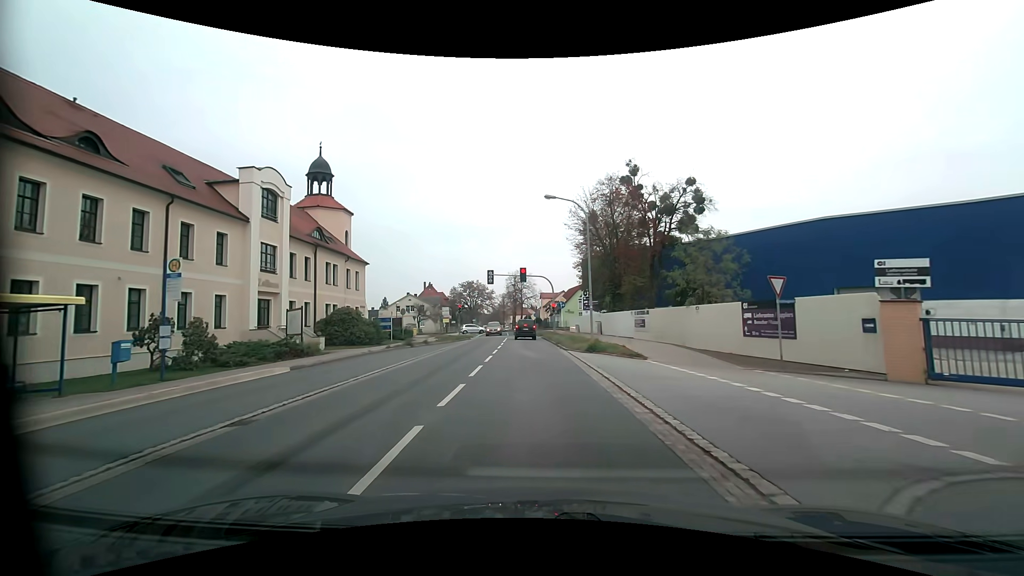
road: primary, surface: asphalt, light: Day
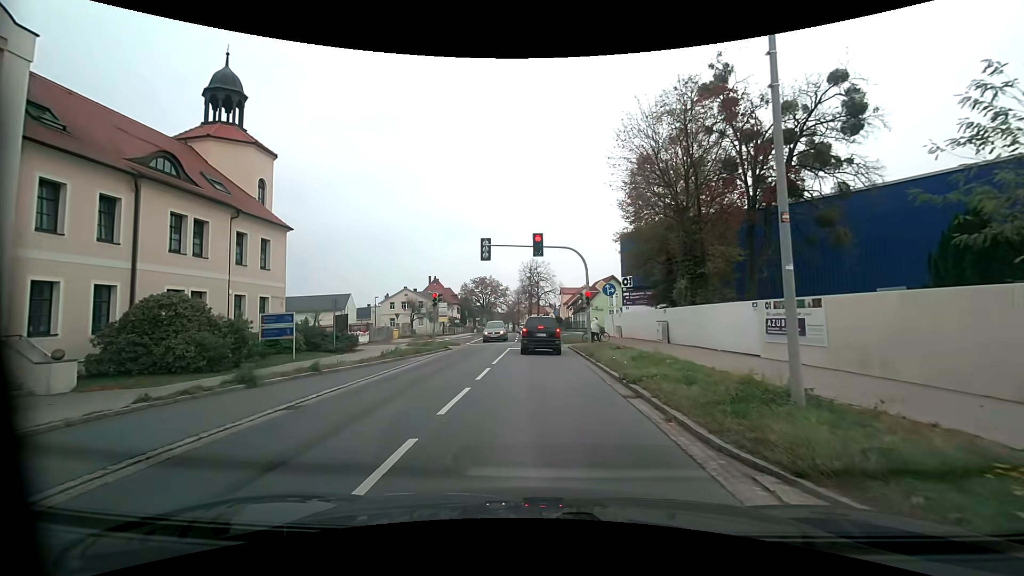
(-0.4, +18.3) m; -2°
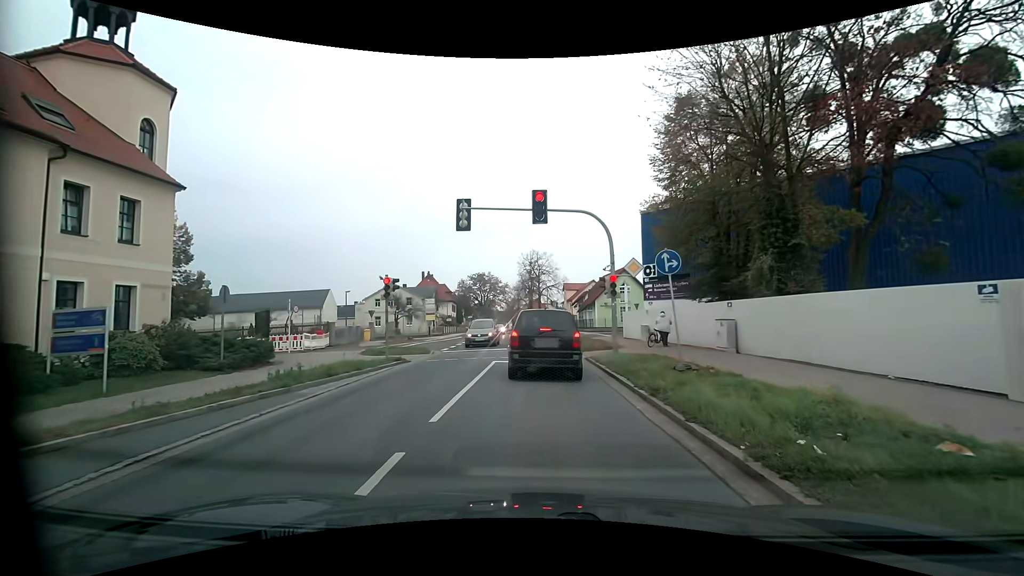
(0.0, +9.3) m; -1°
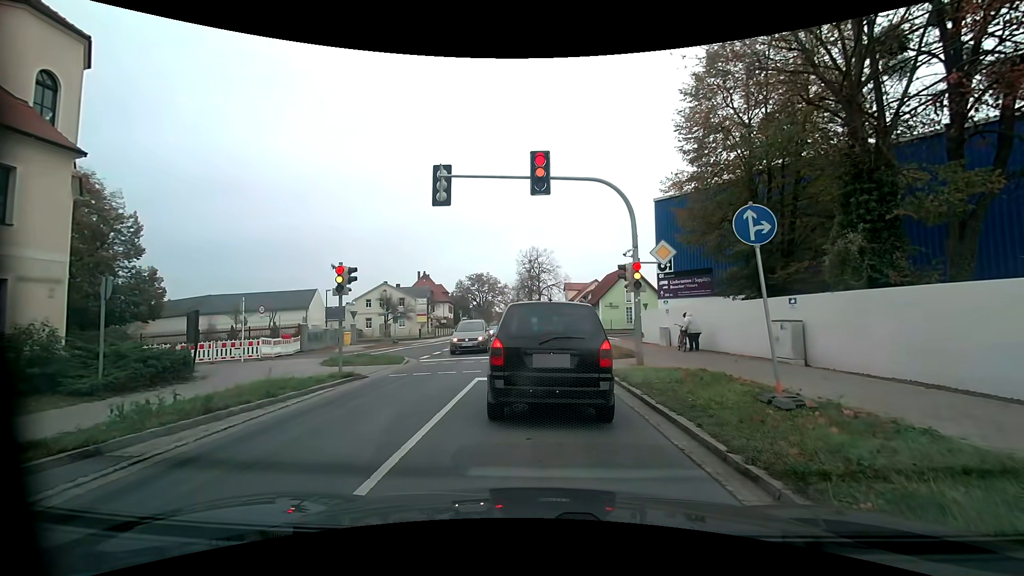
(+0.1, +4.4) m; +2°
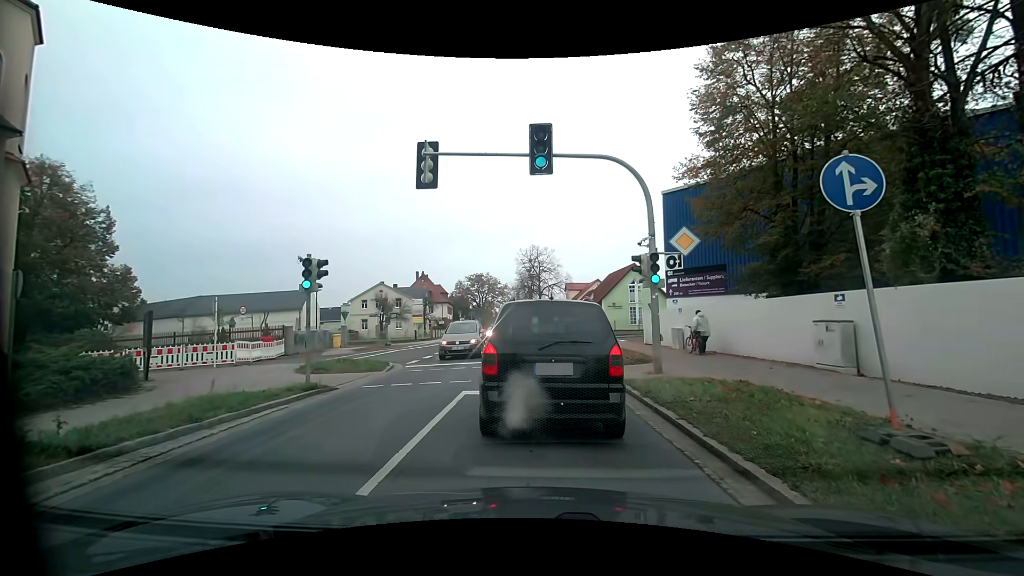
(0.0, +2.3) m; 0°
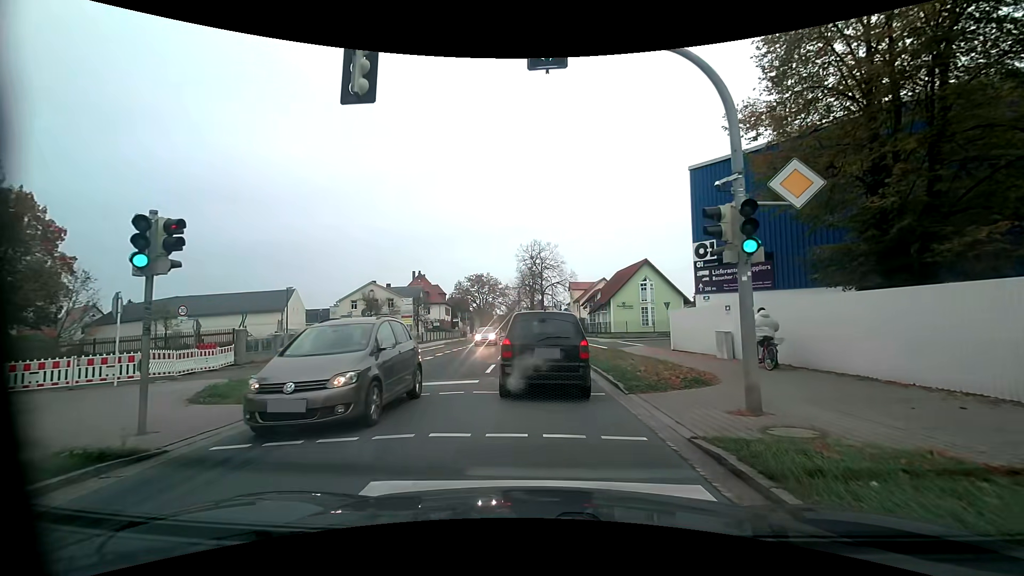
(-0.2, +6.1) m; -3°
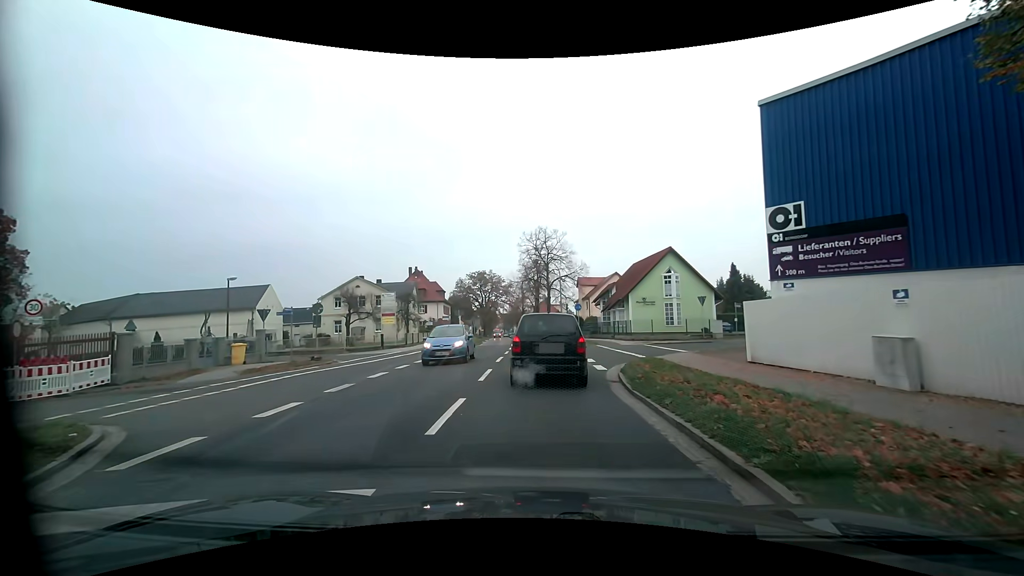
(+0.1, +8.6) m; 0°
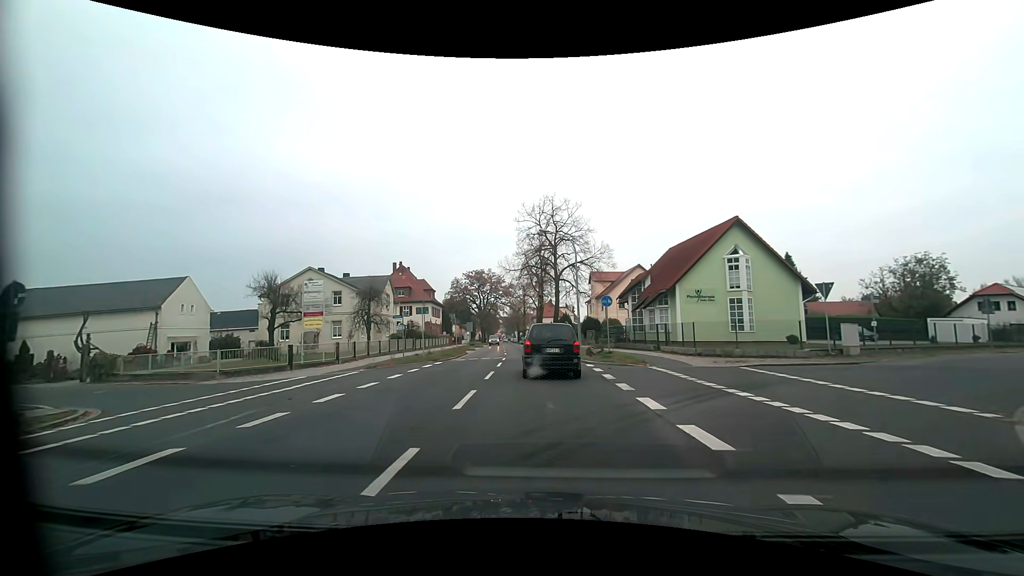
(-0.1, +16.0) m; -1°
(0, +10) (0, +20) (0, +30) (0, +40) (-1, +50) (-1, +60) (-2, +70) (-3, +80) (-3, +90) (-4, +100) m
